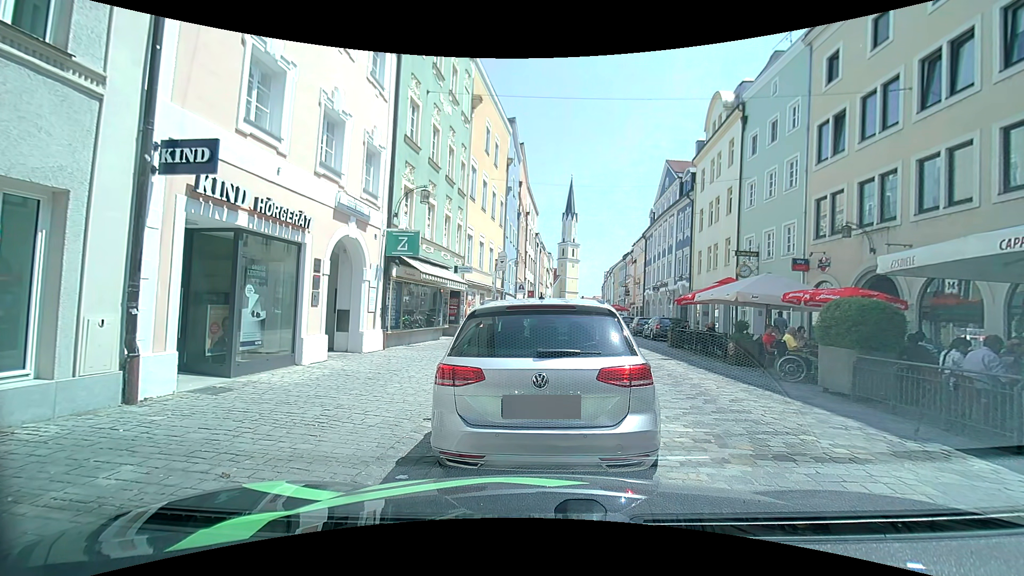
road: residential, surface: sett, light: Day
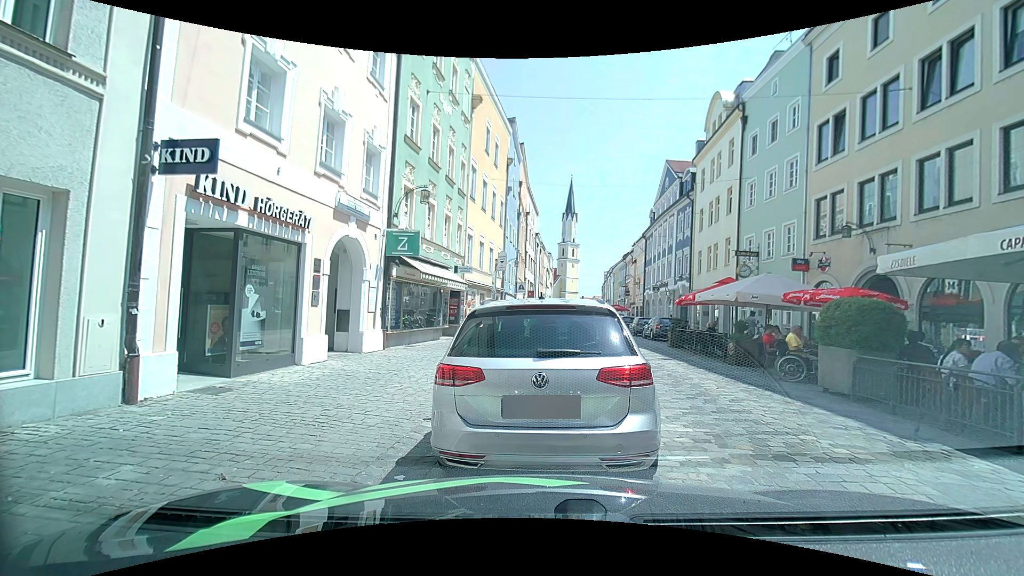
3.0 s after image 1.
(0.0, 0.0) m; 0°
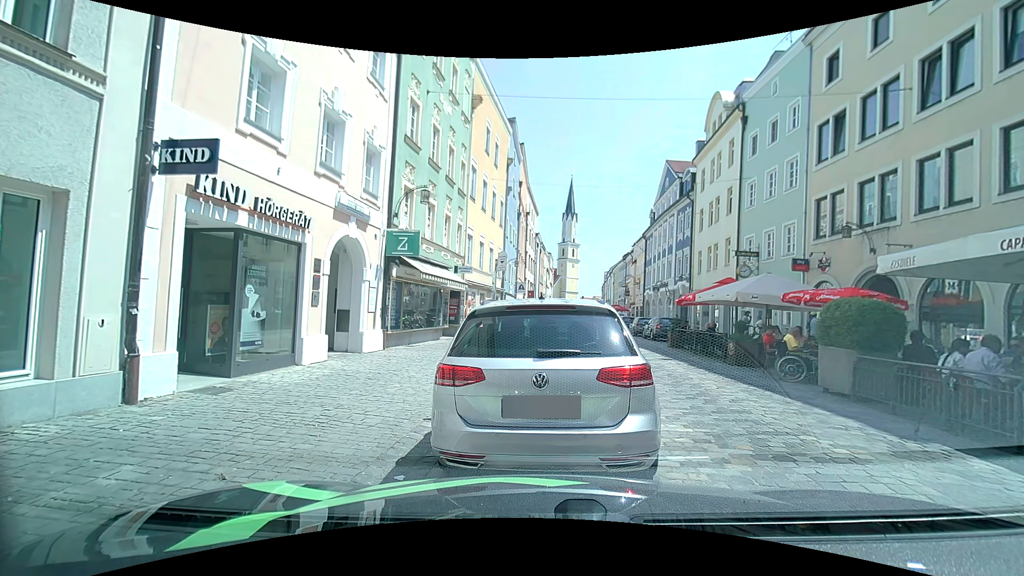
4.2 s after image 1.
(0.0, 0.0) m; 0°
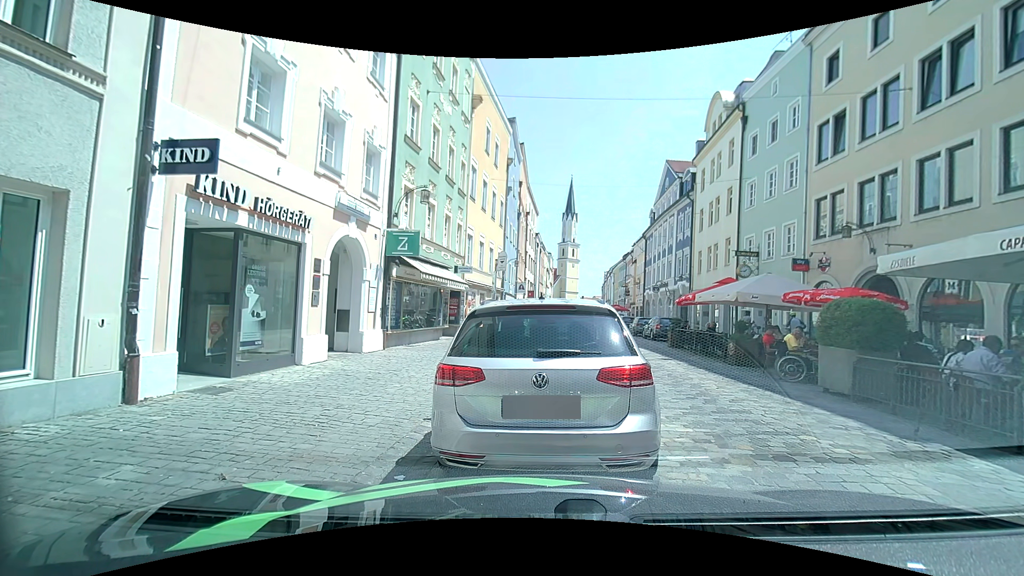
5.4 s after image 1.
(0.0, 0.0) m; 0°
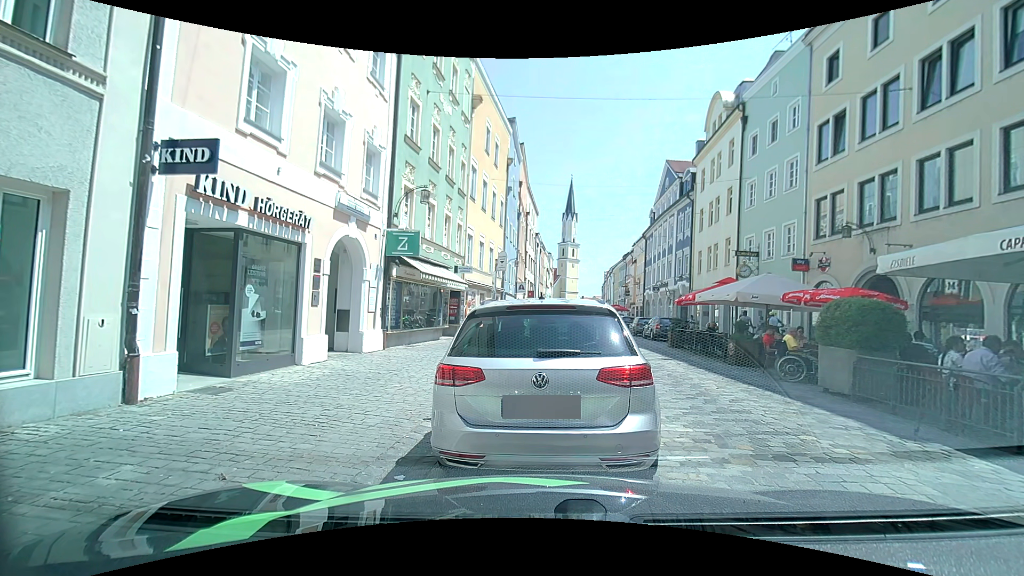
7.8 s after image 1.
(0.0, 0.0) m; 0°
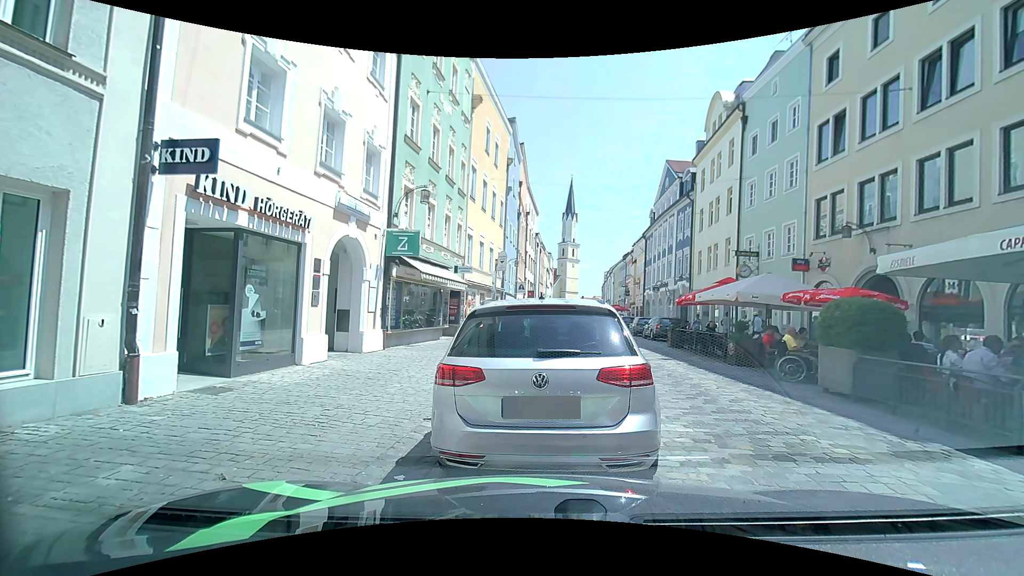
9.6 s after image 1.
(0.0, 0.0) m; 0°
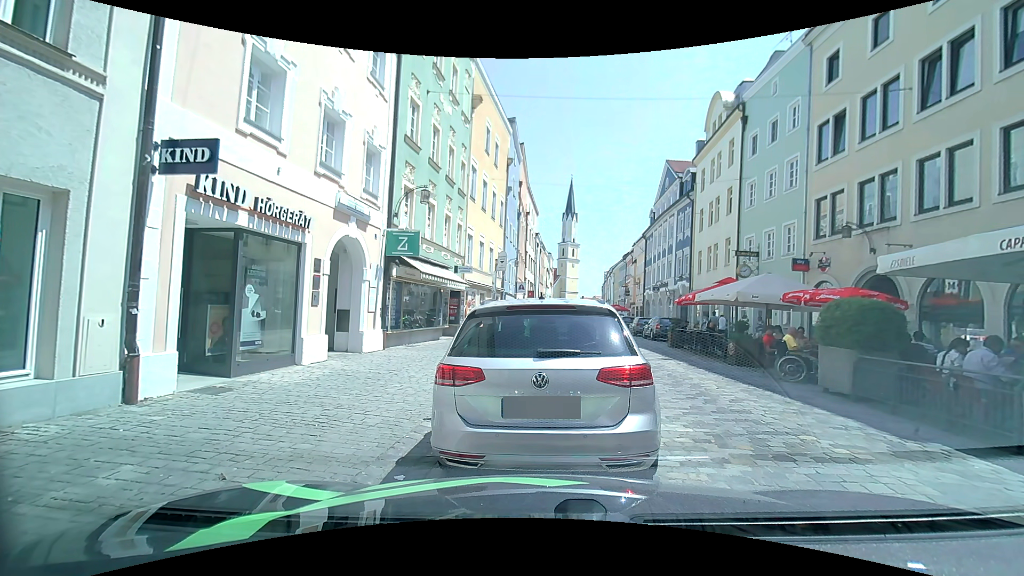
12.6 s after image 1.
(0.0, 0.0) m; 0°
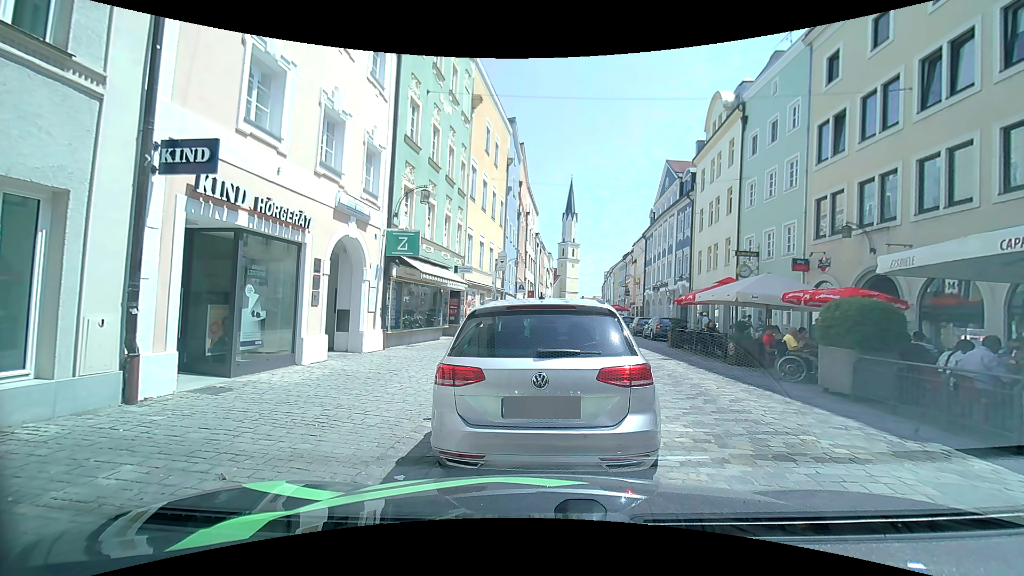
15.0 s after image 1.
(0.0, 0.0) m; 0°
